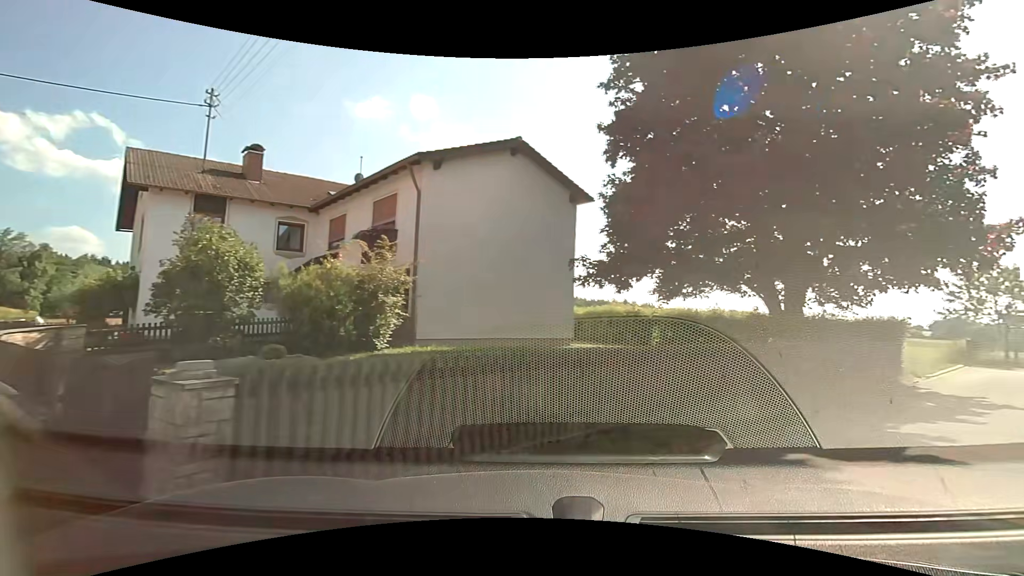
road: residential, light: Day
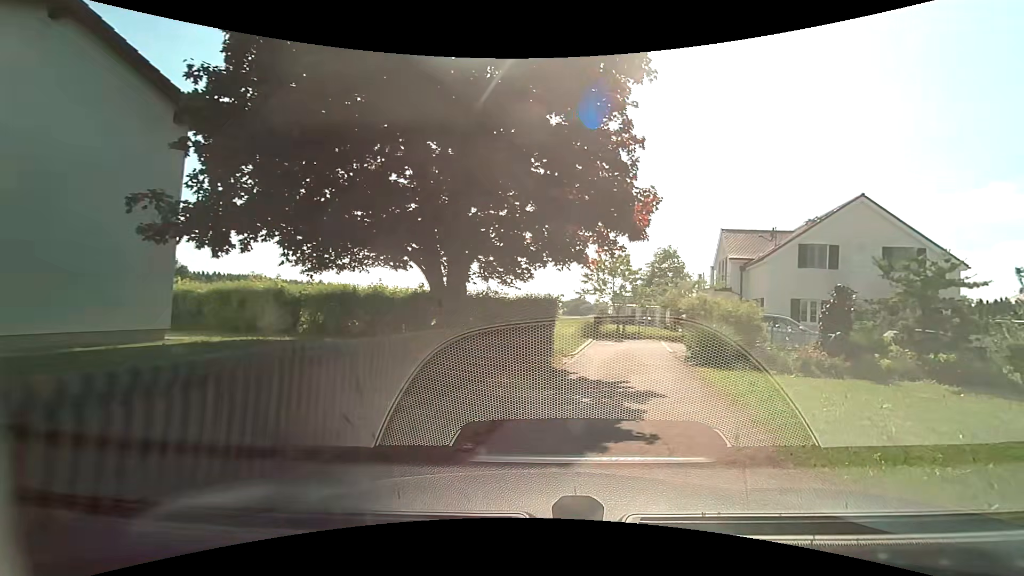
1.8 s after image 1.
(+1.5, +4.6) m; +34°
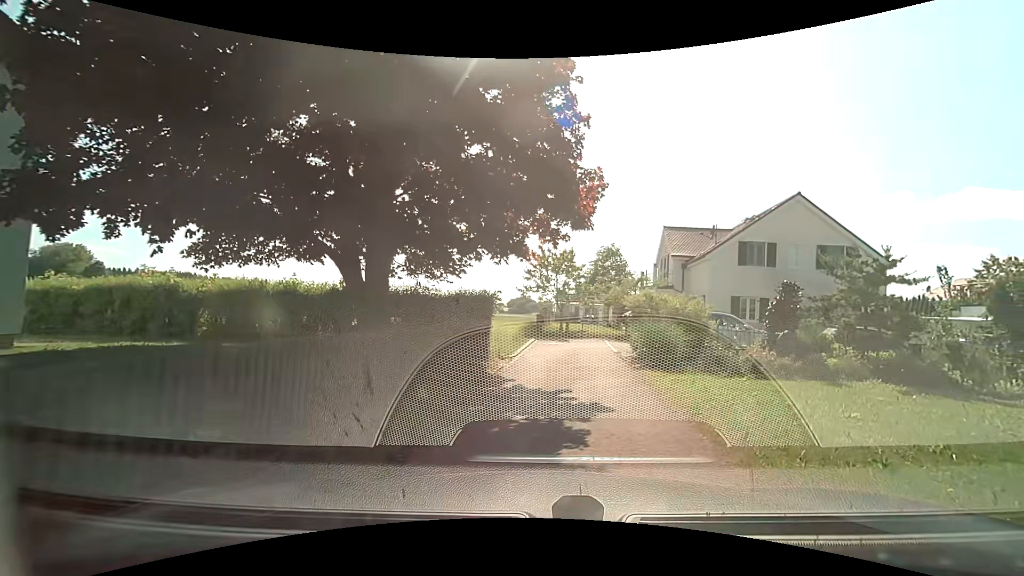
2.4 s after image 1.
(+0.1, +1.5) m; +5°
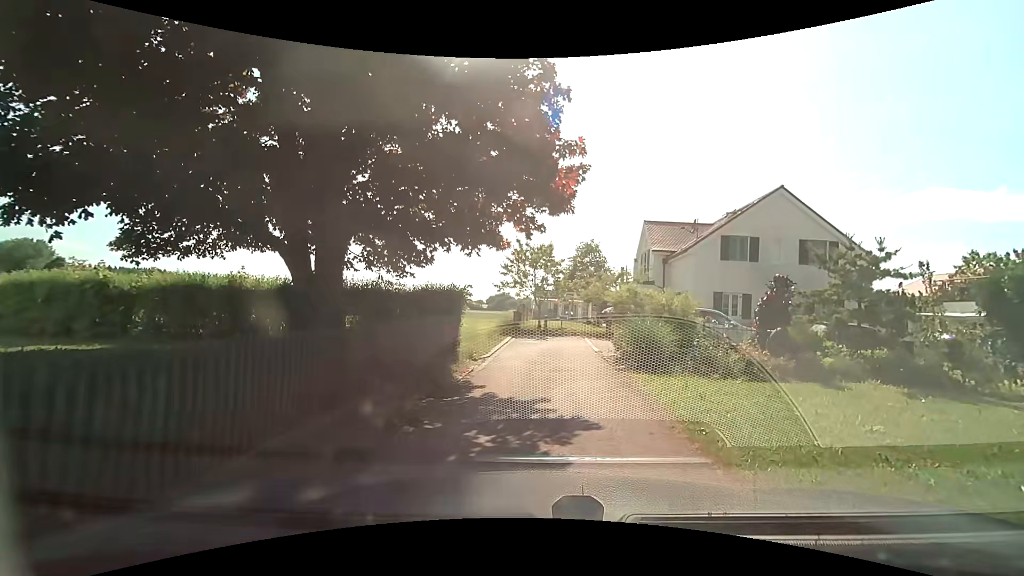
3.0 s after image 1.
(+0.1, +1.1) m; +3°
